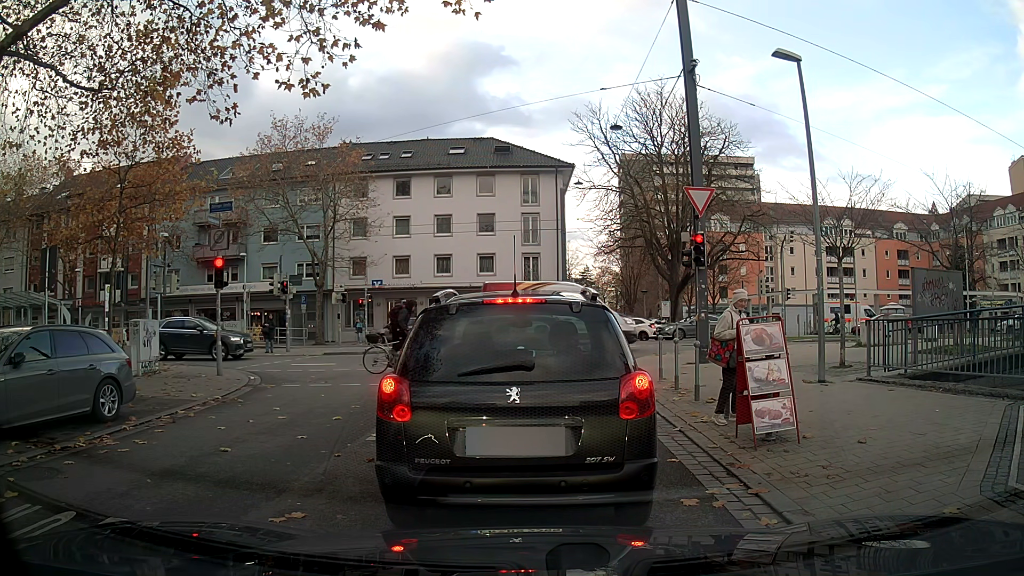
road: unclassified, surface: asphalt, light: Day
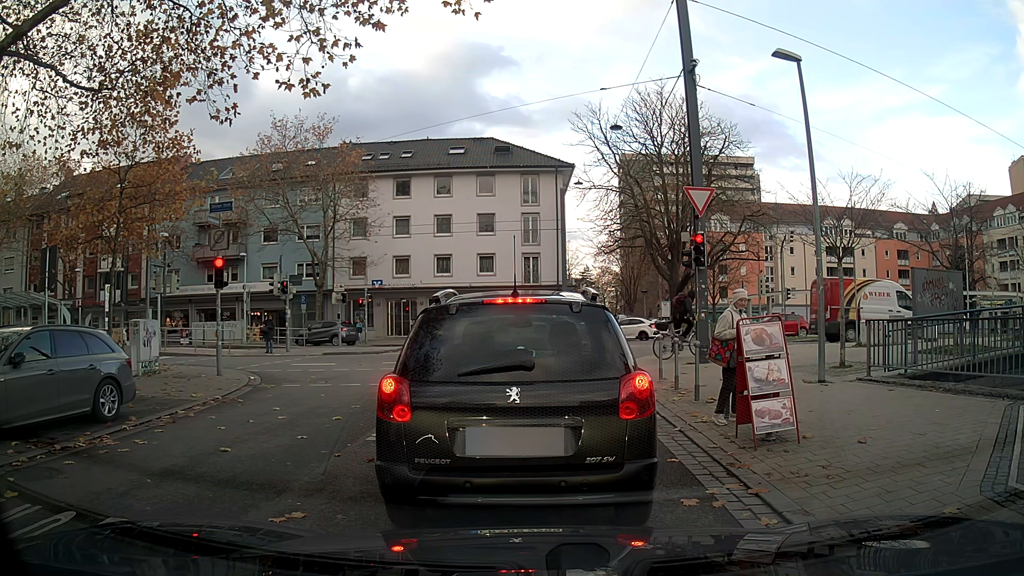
(0.0, 0.0) m; 0°
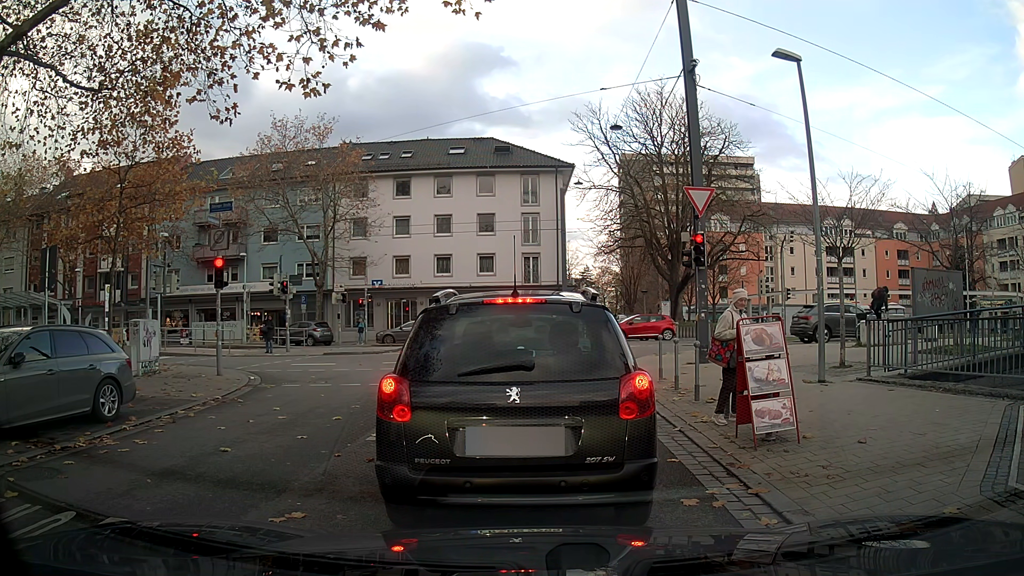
(0.0, 0.0) m; 0°
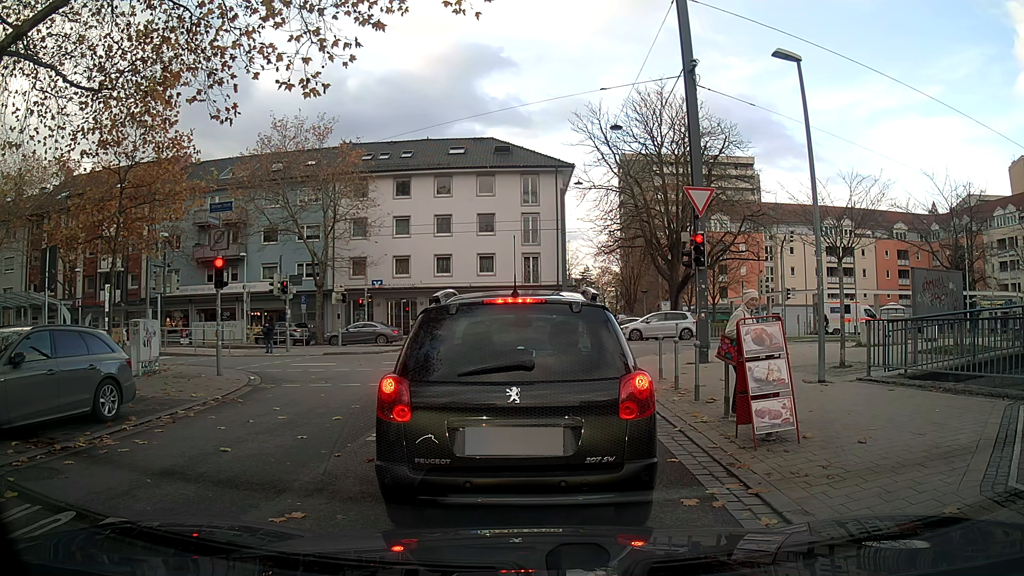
(0.0, 0.0) m; 0°
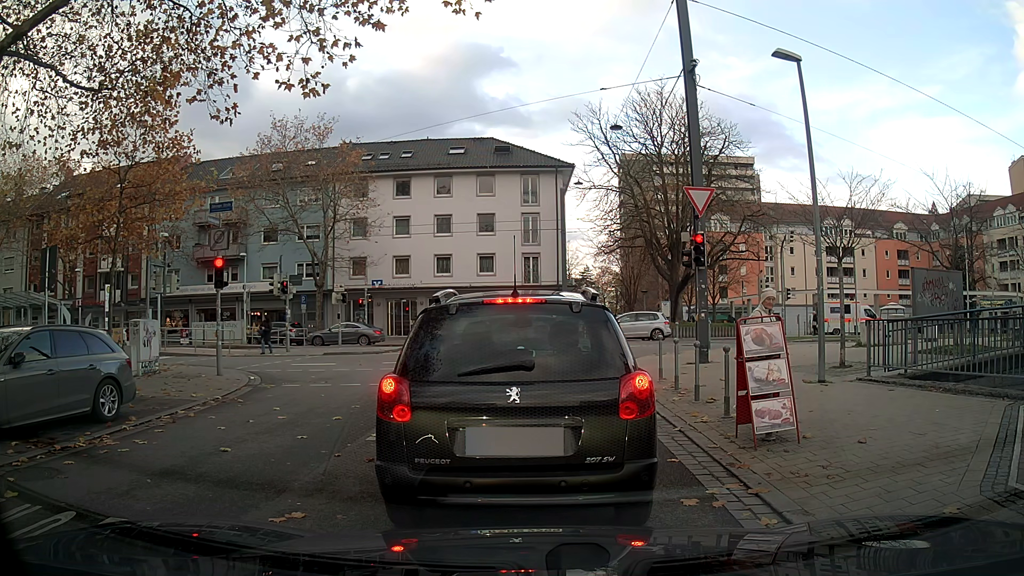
(0.0, 0.0) m; 0°
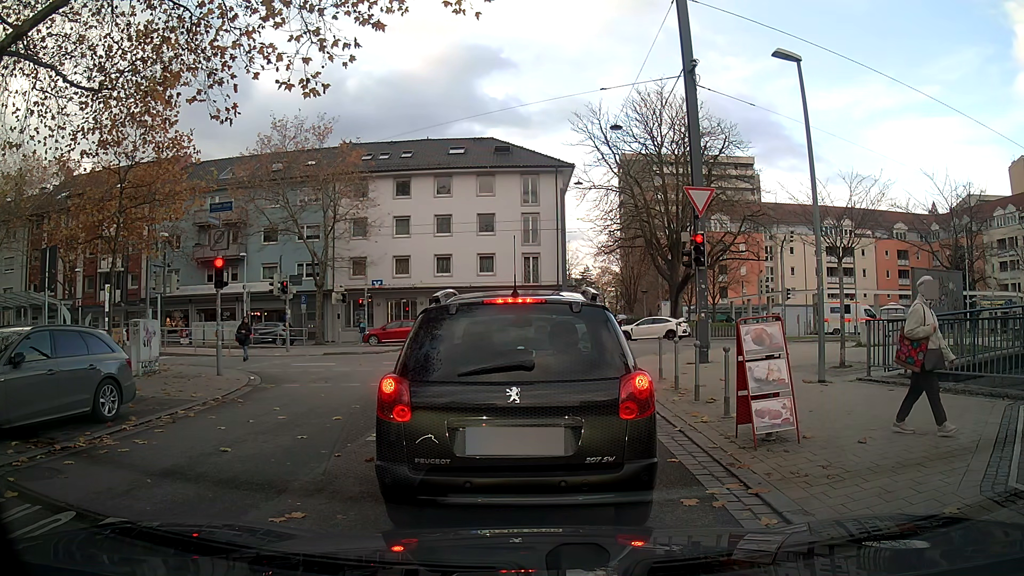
(0.0, 0.0) m; 0°
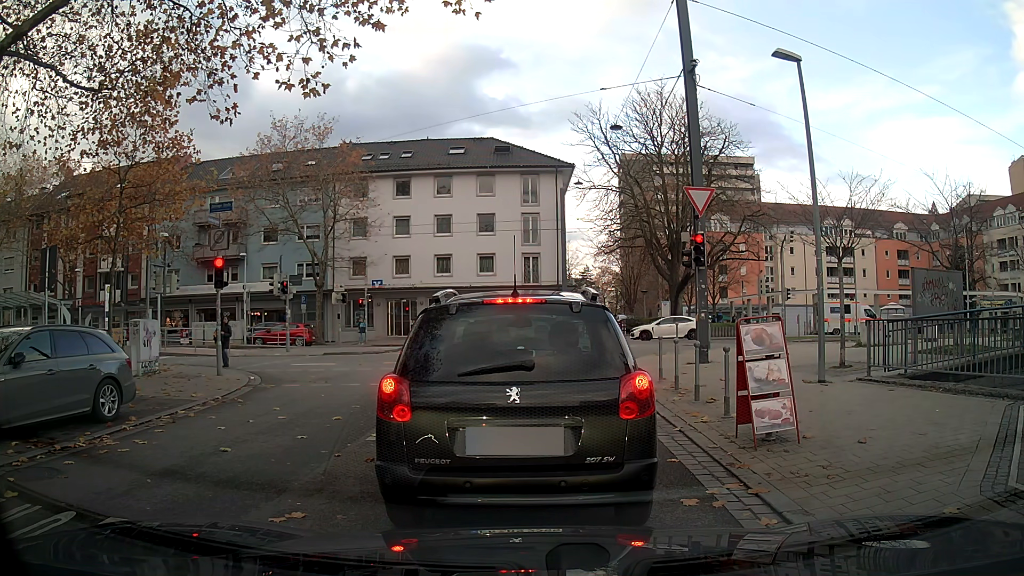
(0.0, 0.0) m; 0°
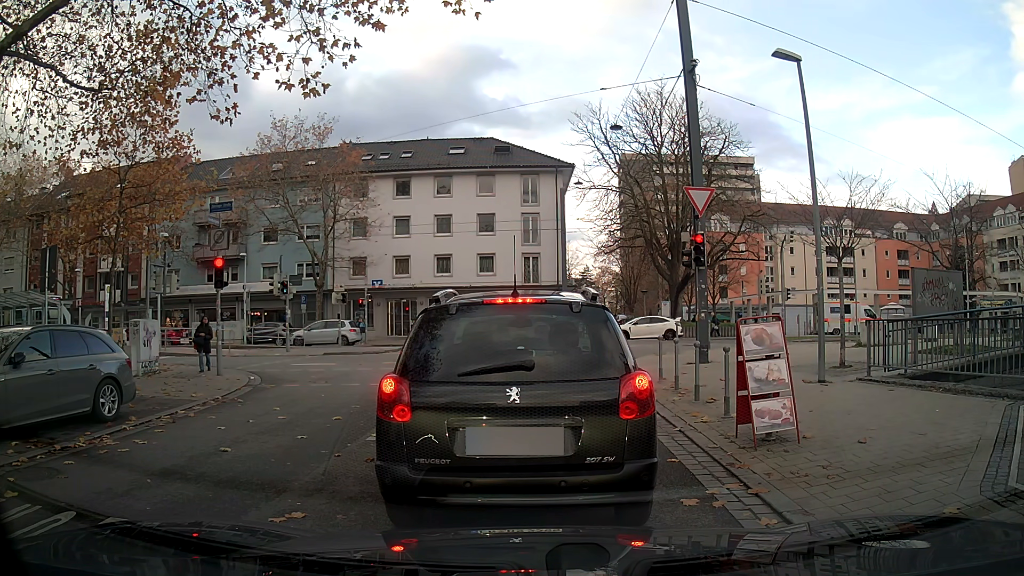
(0.0, 0.0) m; 0°
(0, +10) (0, +20) (0, +30) (-5, +38) (-15, +39) (-25, +39) (-35, +38) (-45, +38) (-55, +38) (-65, +37) m
